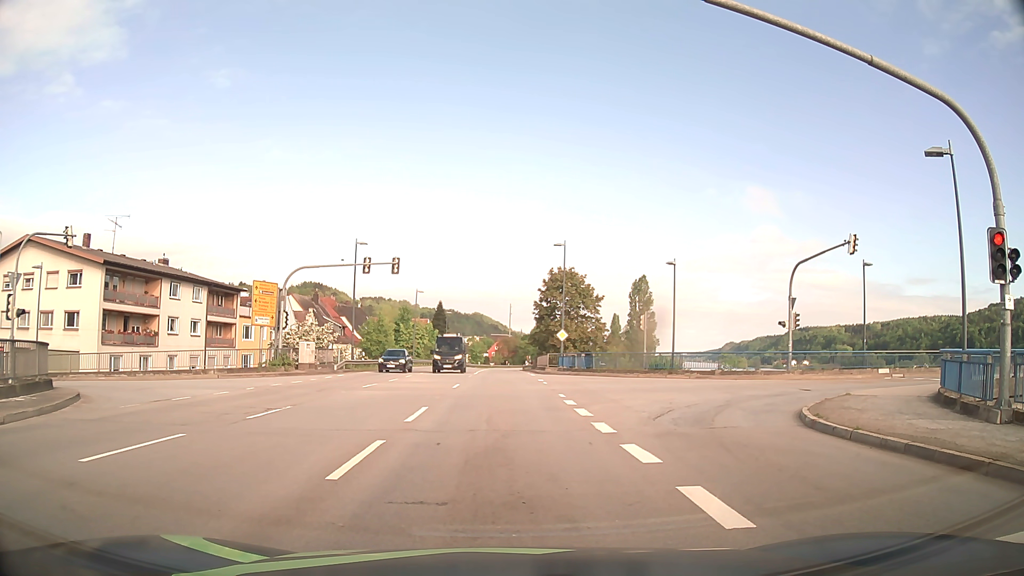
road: primary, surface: asphalt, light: Day
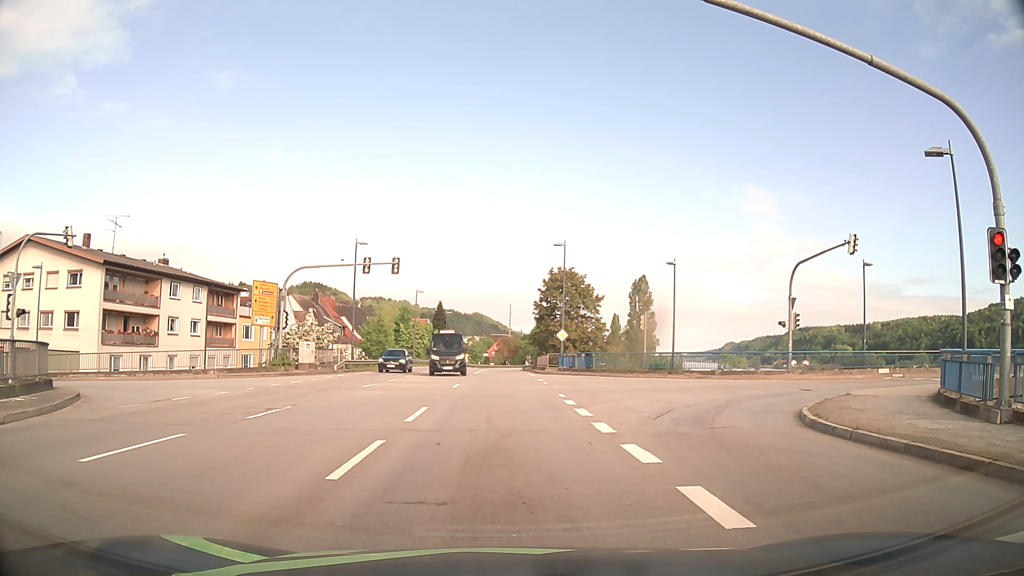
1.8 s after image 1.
(0.0, 0.0) m; 0°
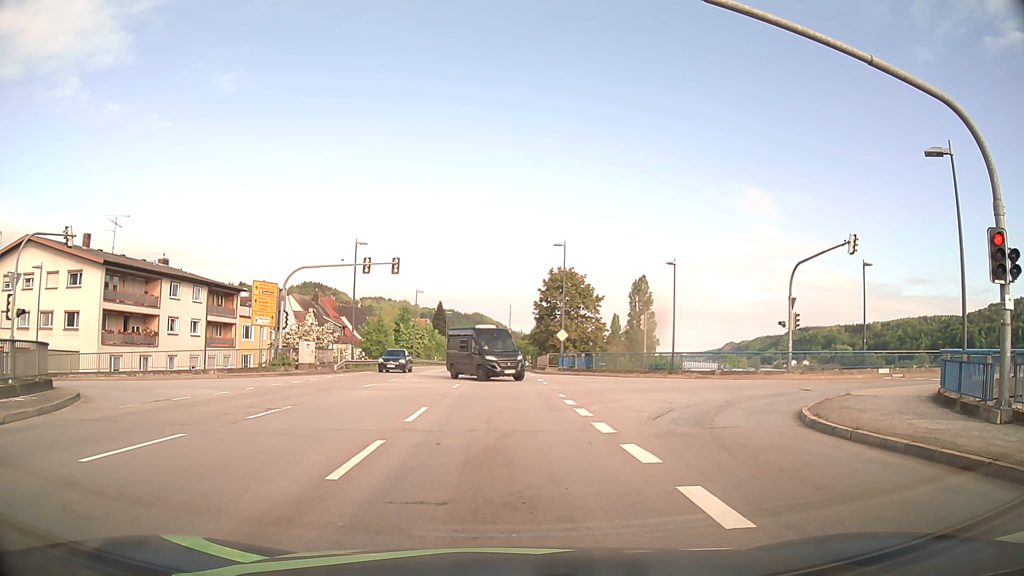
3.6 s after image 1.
(0.0, 0.0) m; 0°
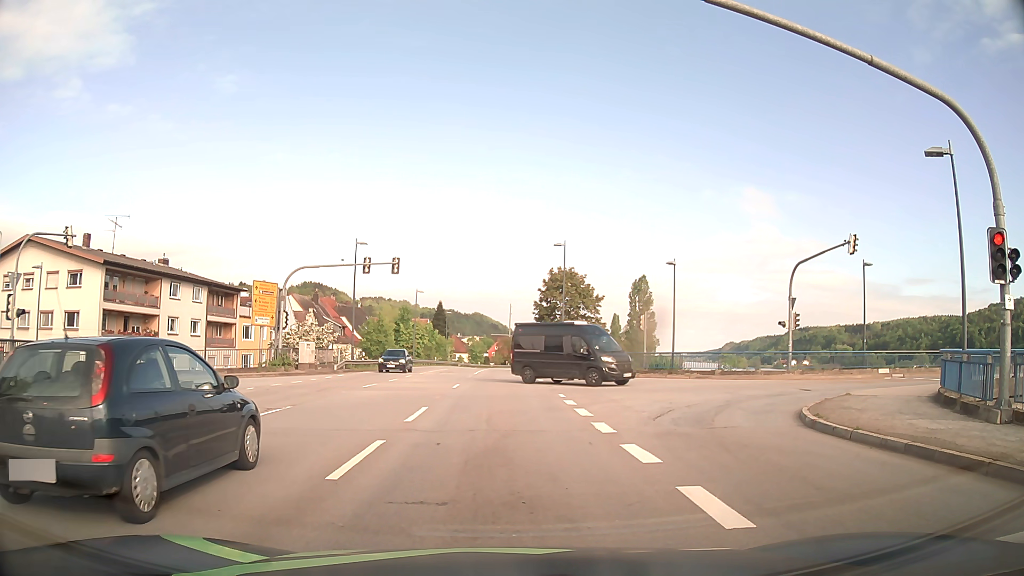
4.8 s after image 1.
(0.0, 0.0) m; 0°
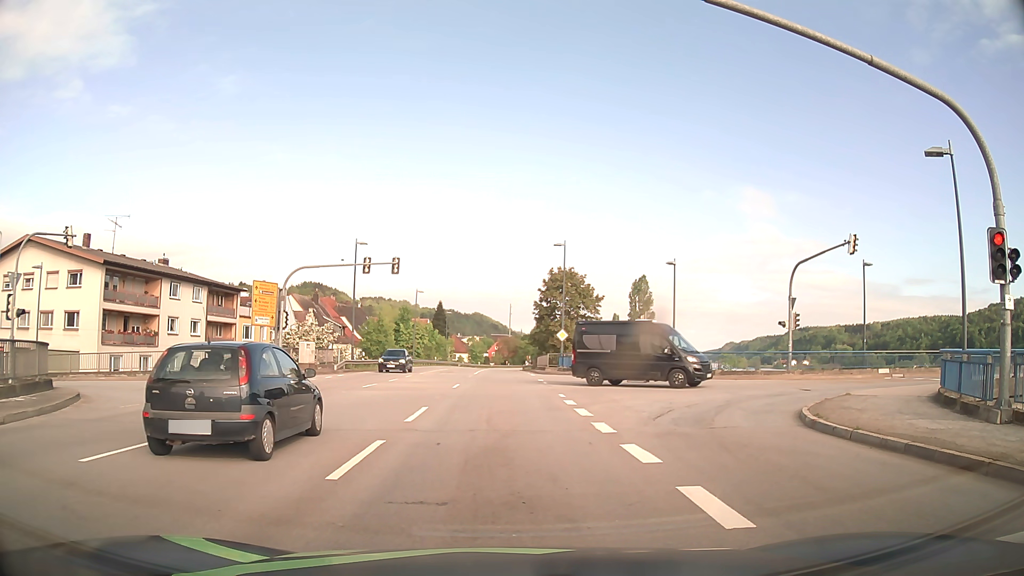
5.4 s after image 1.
(0.0, 0.0) m; 0°
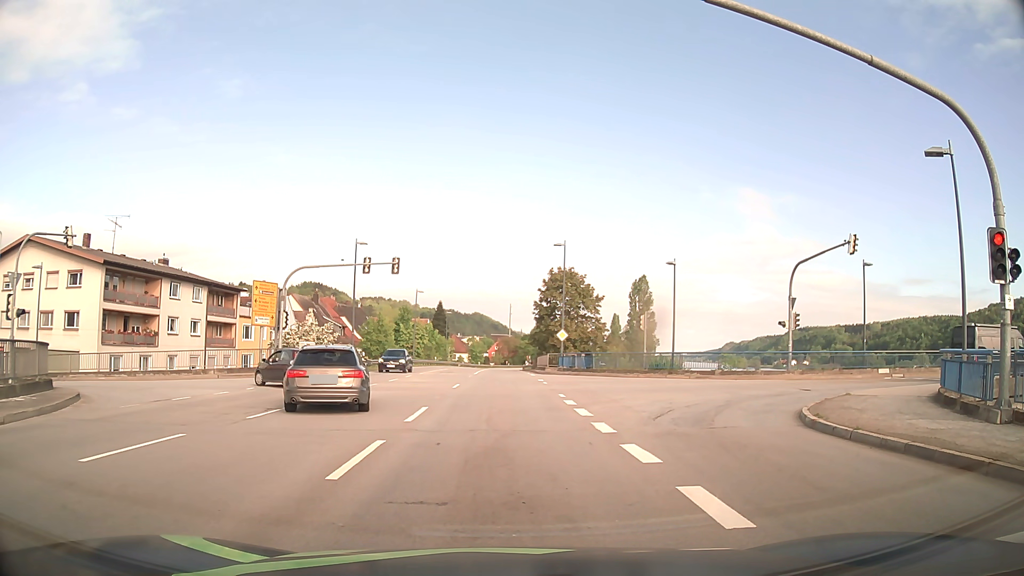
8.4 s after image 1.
(0.0, 0.0) m; 0°
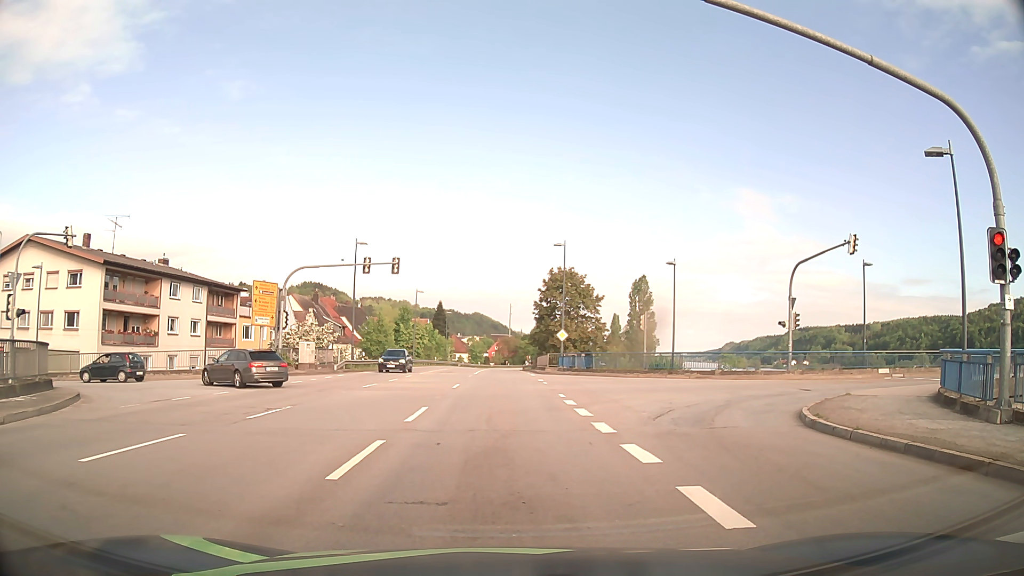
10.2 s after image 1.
(0.0, 0.0) m; 0°
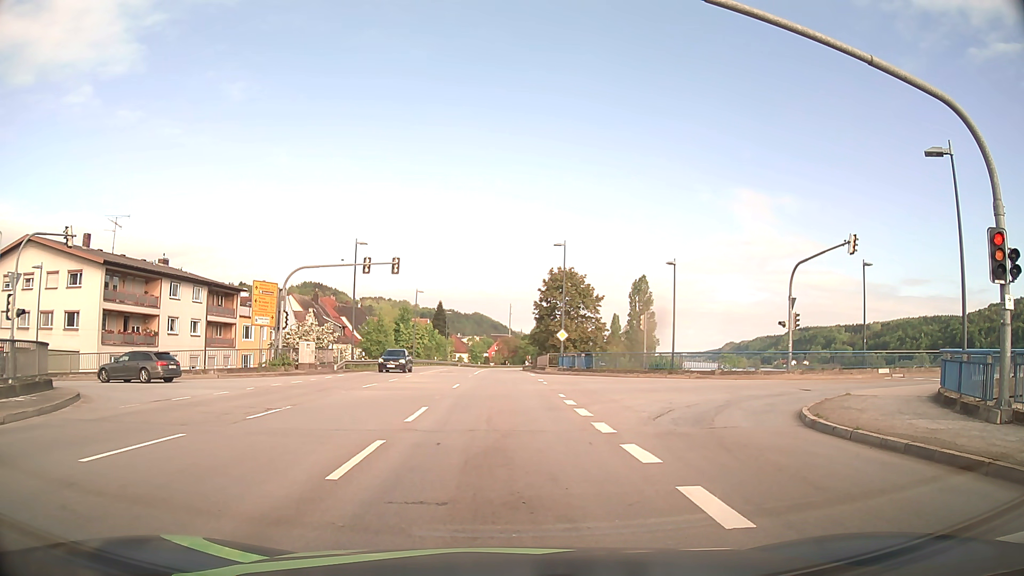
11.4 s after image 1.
(0.0, 0.0) m; 0°
(0, +10) (0, +20) (0, +30) (0, +40) (0, +50) (0, +60) (0, +70) (0, +80) (0, +90) (+1, +100) m
